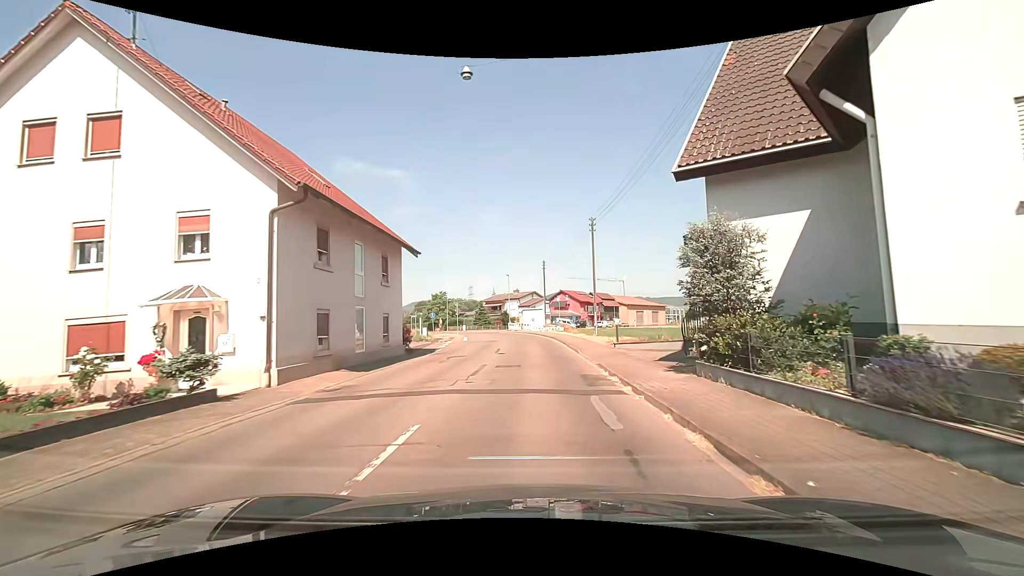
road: secondary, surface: asphalt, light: Day
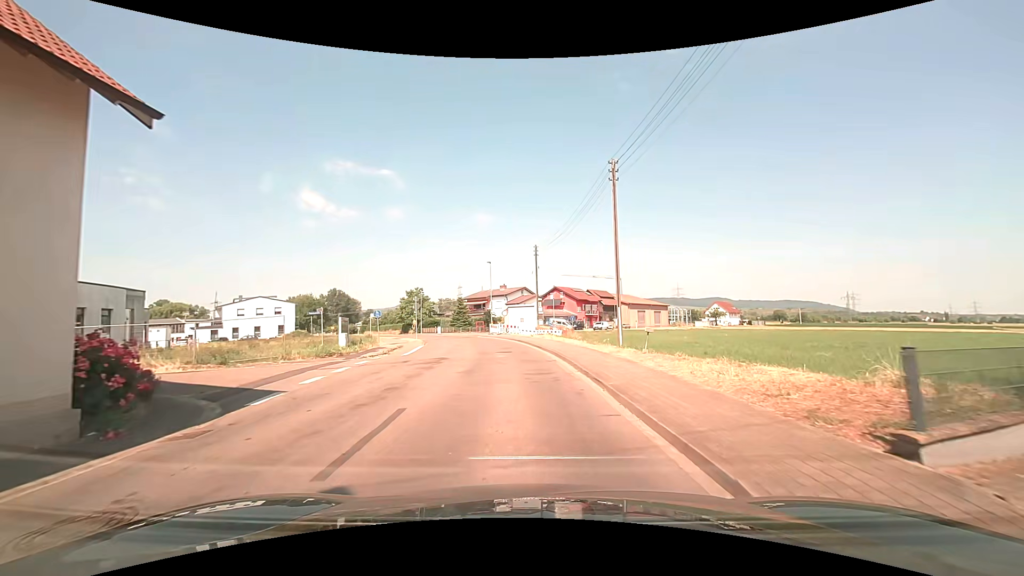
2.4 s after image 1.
(+0.3, +16.7) m; +1°
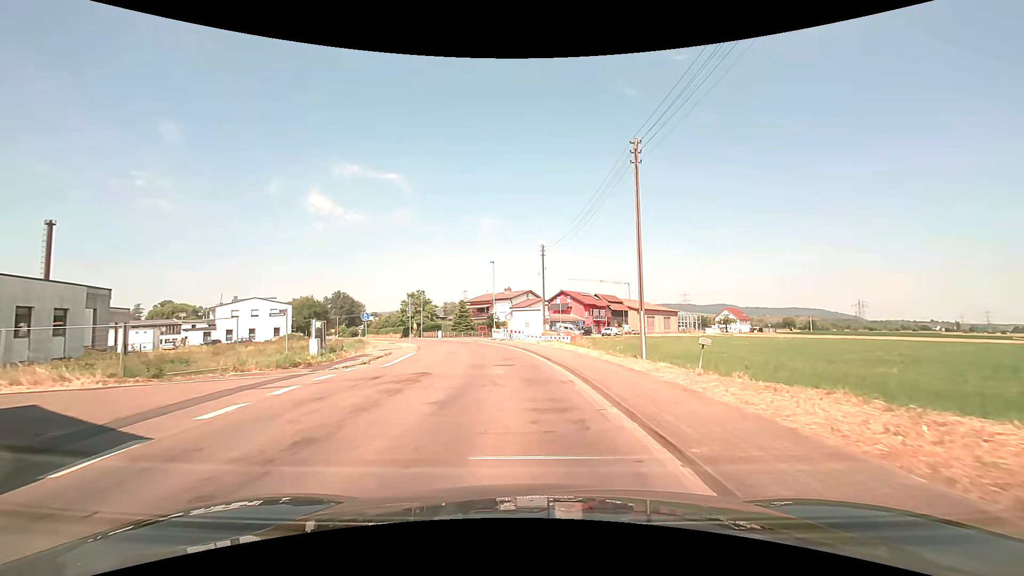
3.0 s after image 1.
(0.0, +4.2) m; -1°
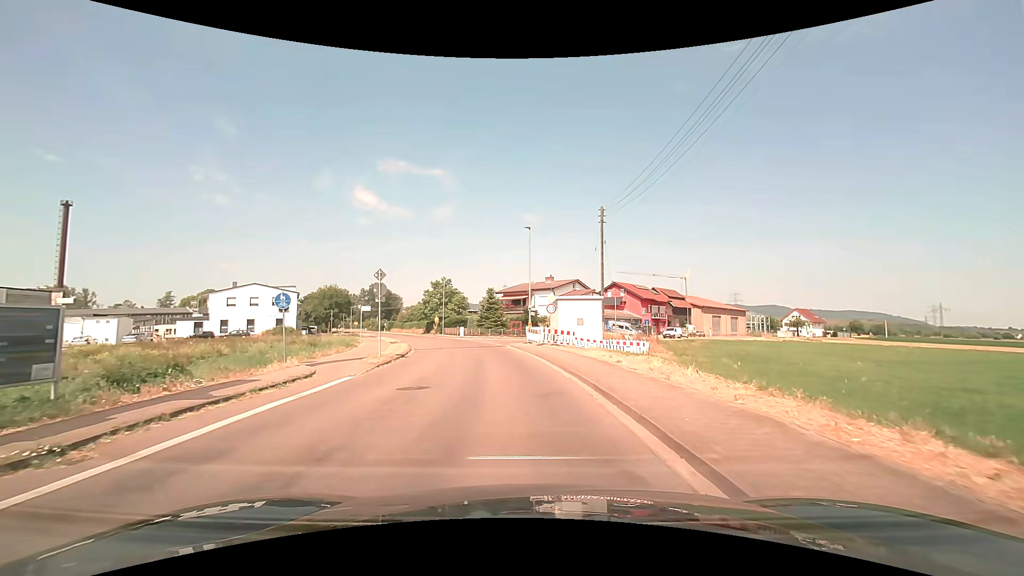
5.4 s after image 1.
(-0.5, +17.1) m; -4°
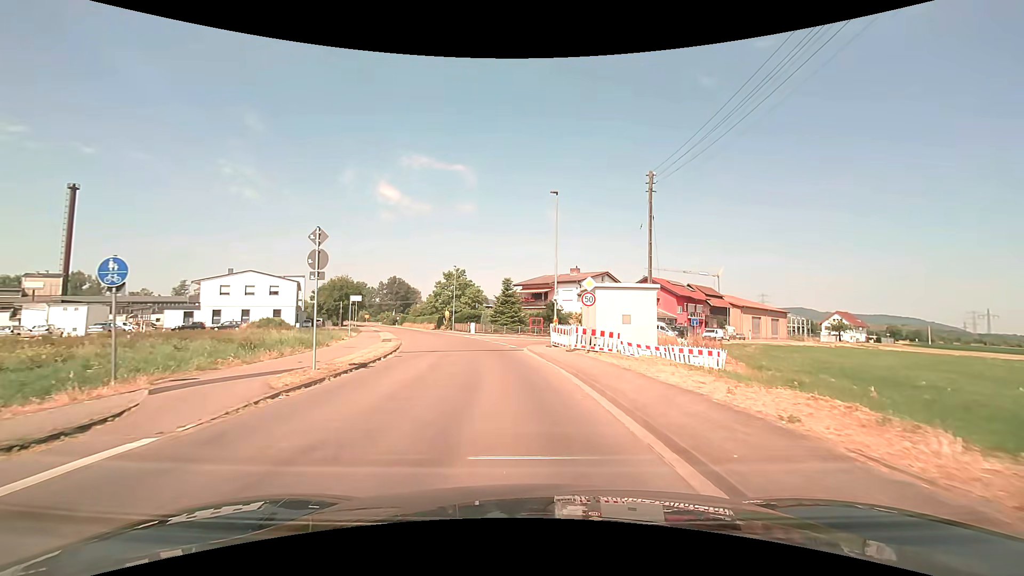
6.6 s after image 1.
(-0.2, +8.7) m; -2°
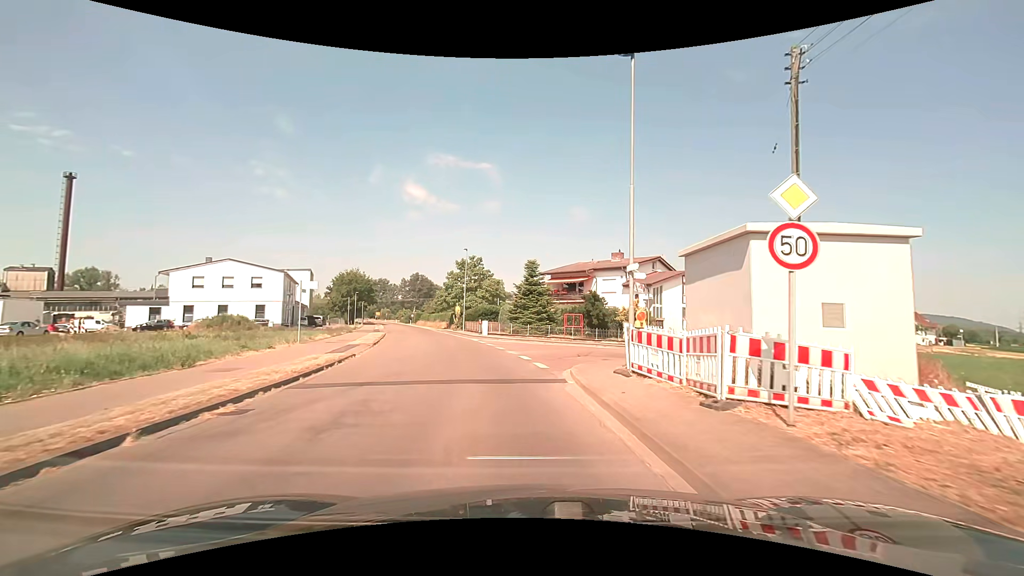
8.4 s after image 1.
(-0.4, +13.6) m; -3°
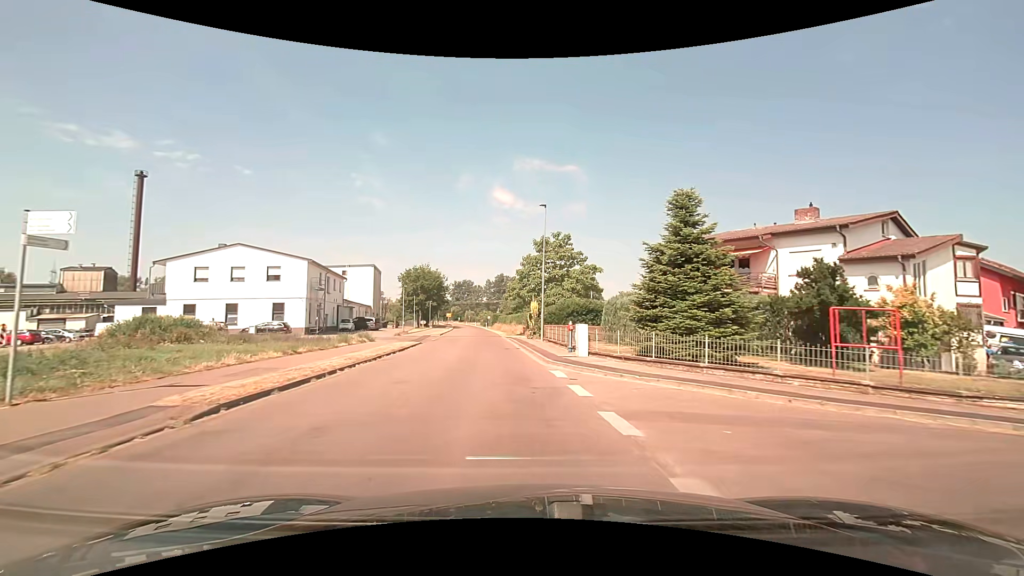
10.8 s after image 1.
(-1.7, +20.4) m; -10°
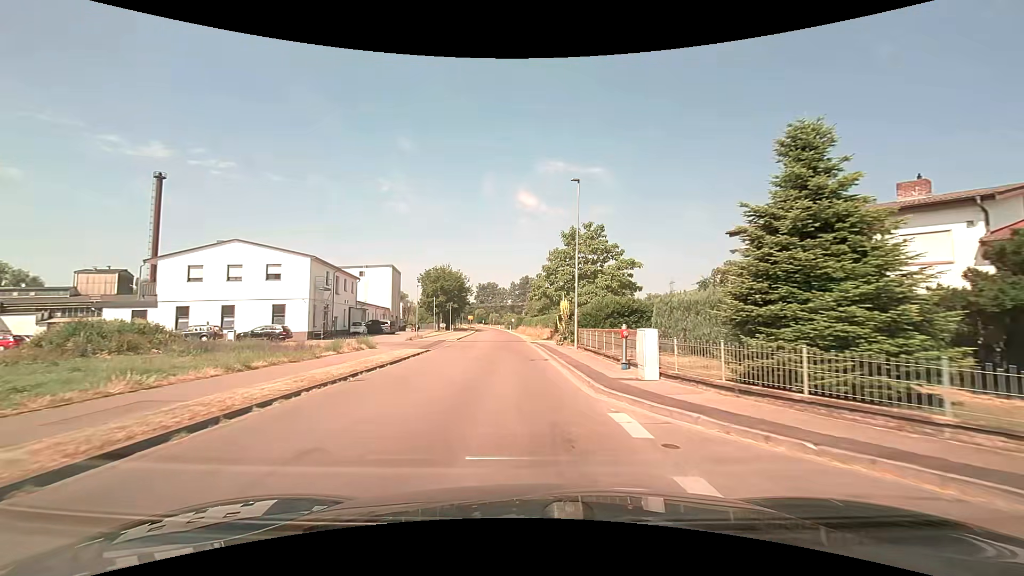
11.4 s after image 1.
(-0.2, +5.9) m; -3°
(0, +10) (-1, +20) (-1, +30) (-2, +40) (-2, +50) (-3, +60) (-4, +70) (-4, +80) (-5, +90) (-6, +100) m
